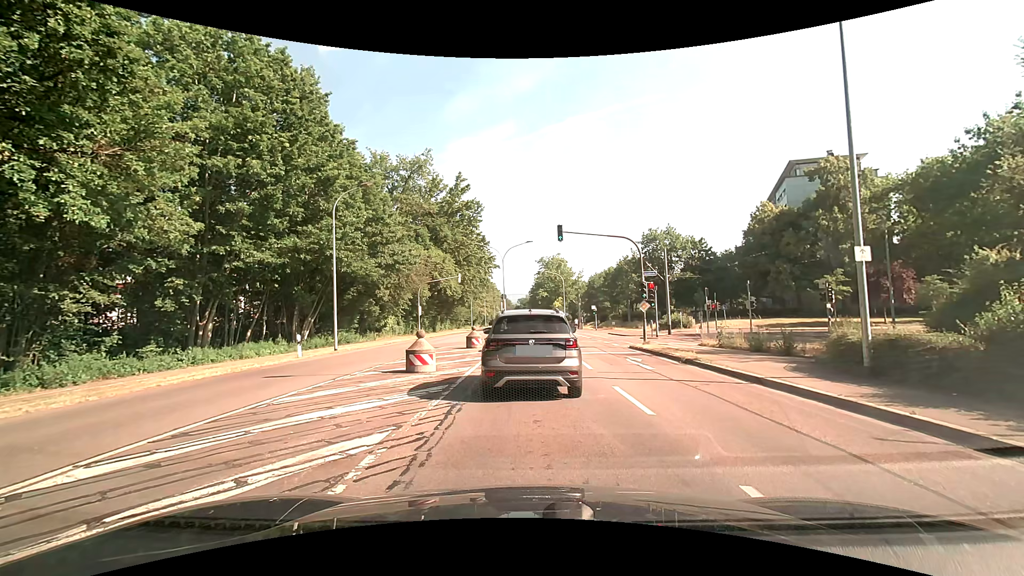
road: secondary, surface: asphalt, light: Day
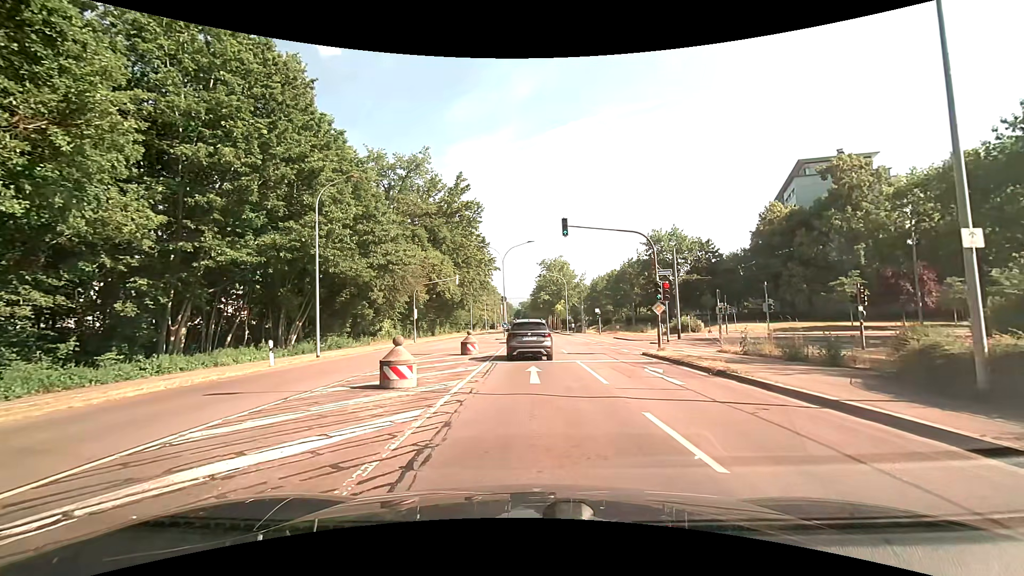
(0.0, +2.6) m; 0°
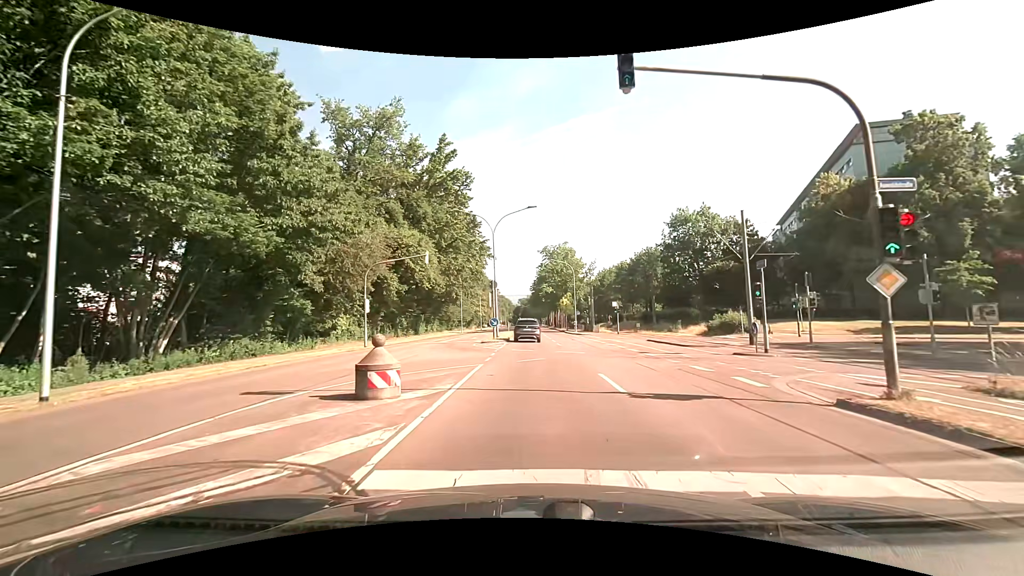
(-0.2, +14.6) m; -1°
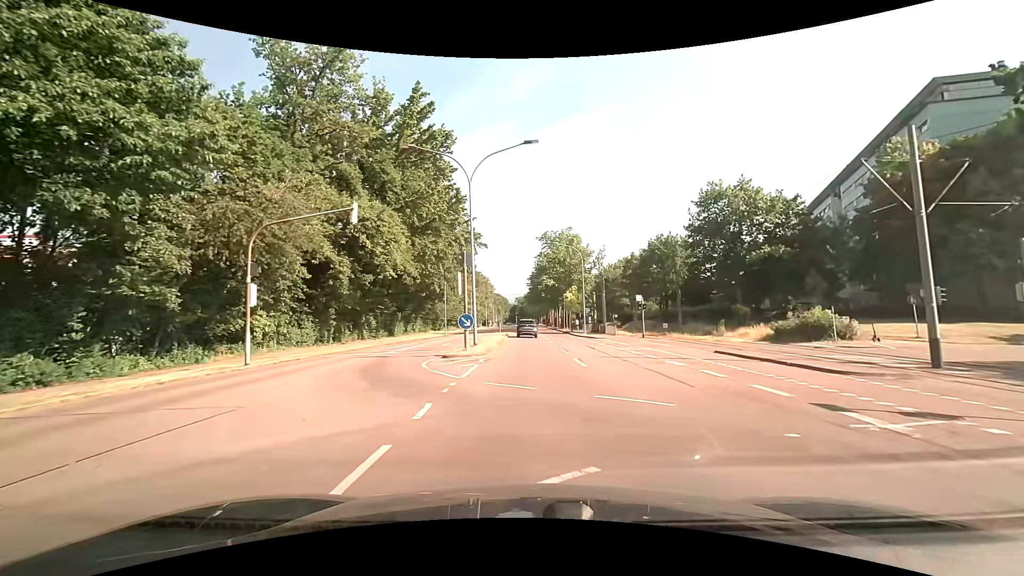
(+0.2, +13.6) m; +1°
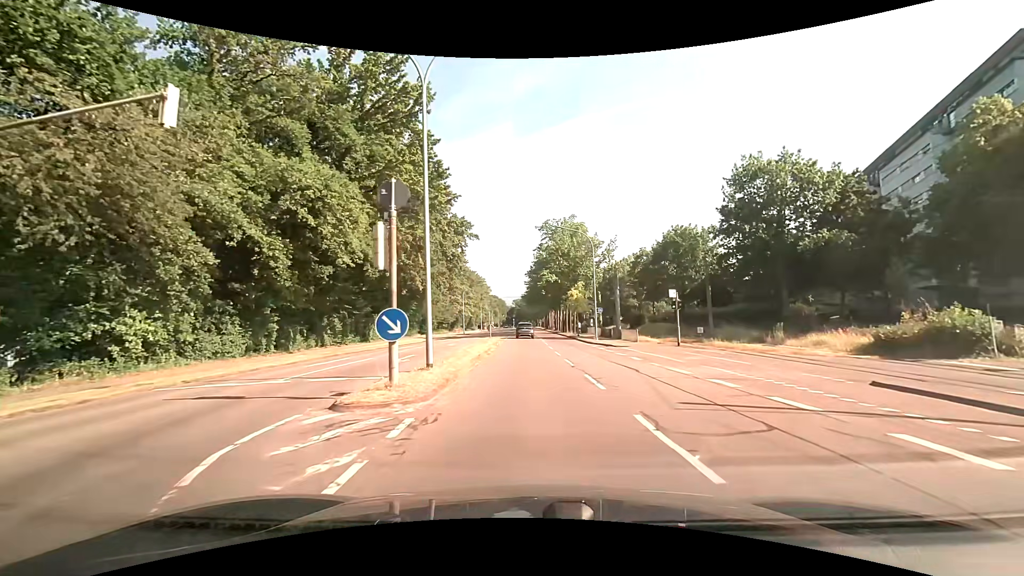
(0.0, +10.4) m; 0°
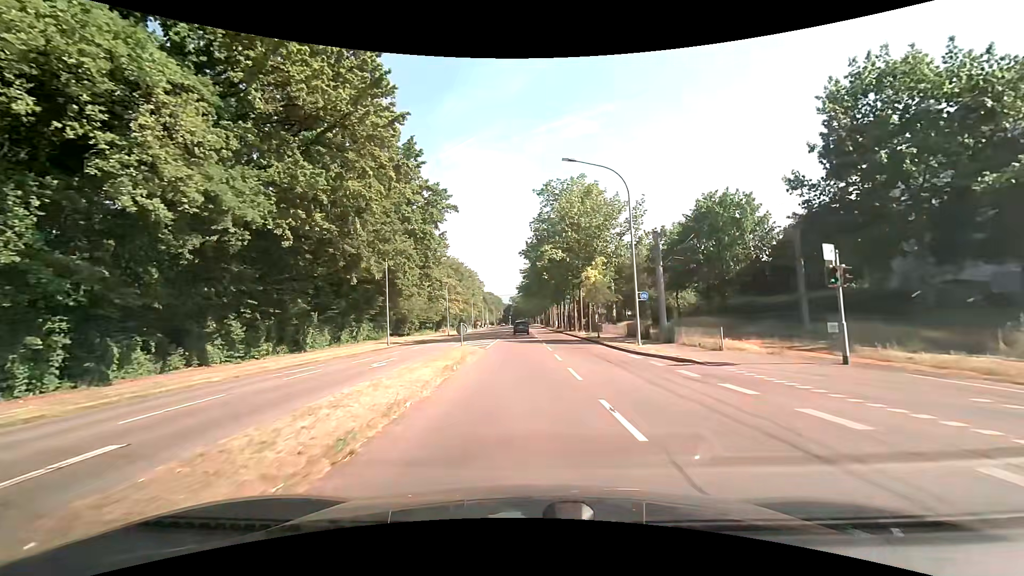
(+0.2, +16.7) m; 0°
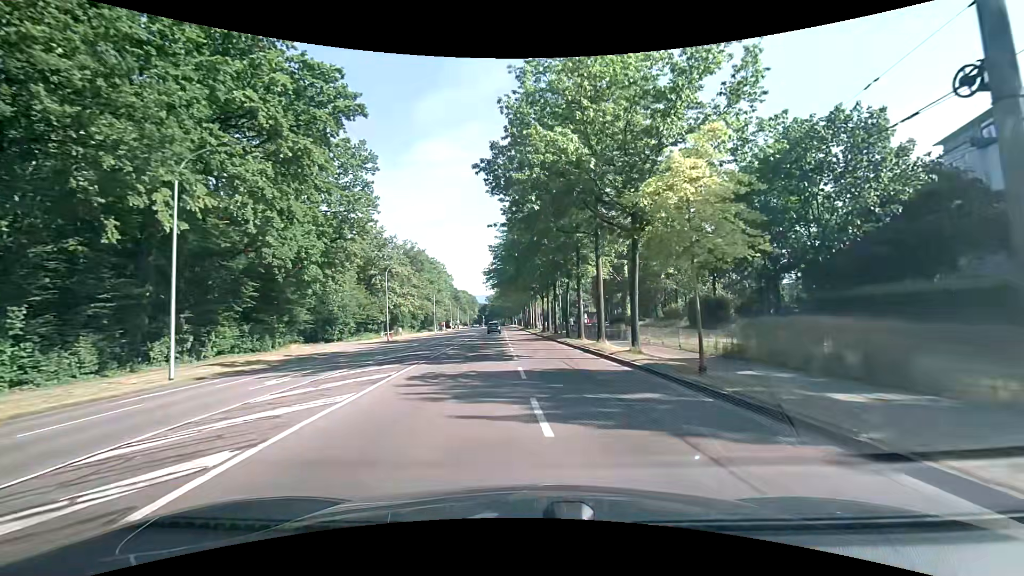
(+0.4, +24.1) m; +2°
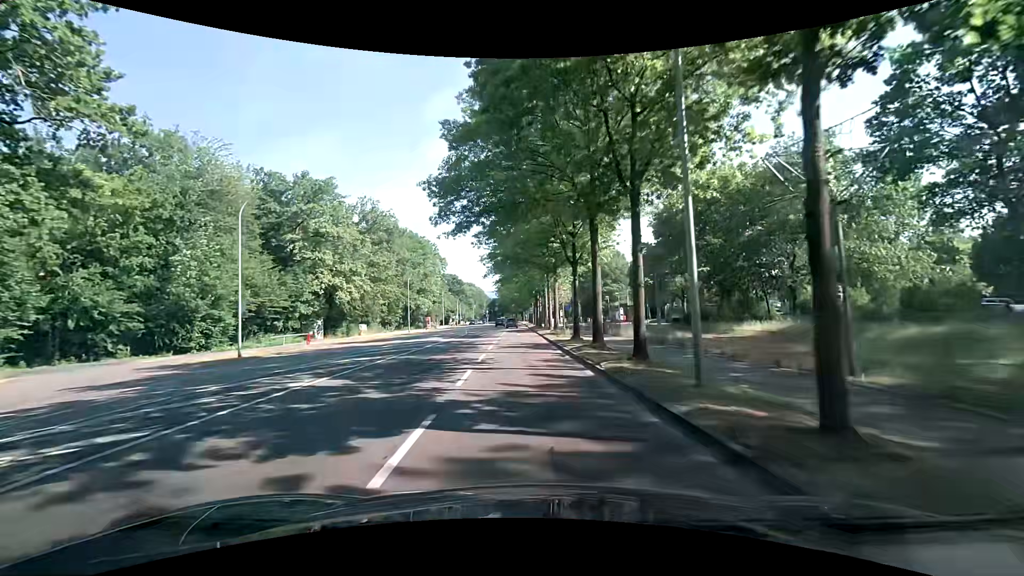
(+0.3, +31.9) m; -1°
(0, +10) (0, +20) (-1, +30) (-1, +40) (-1, +50) (-2, +60) (-2, +70) (-2, +80) (-2, +90) (-3, +100) m
